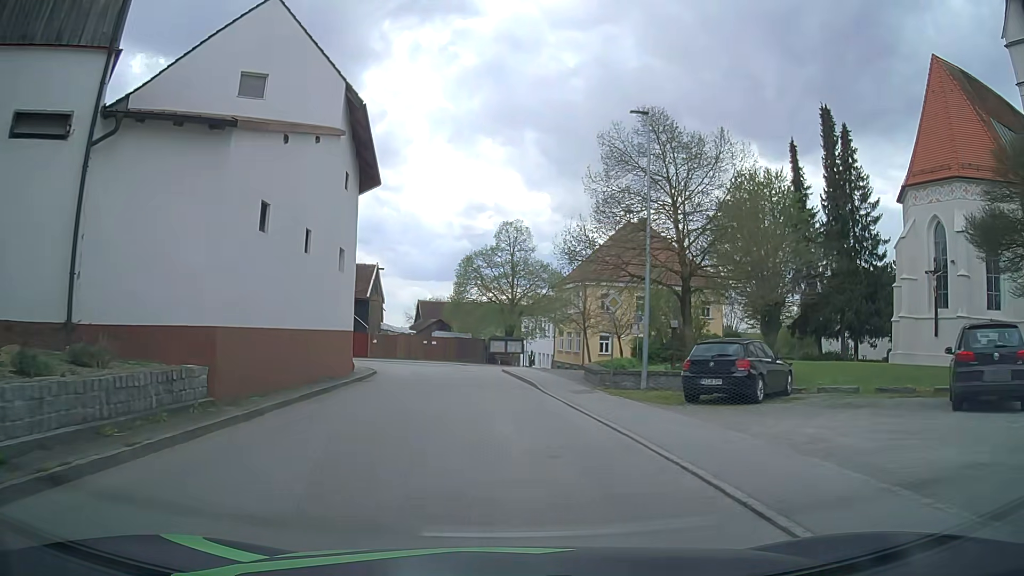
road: tertiary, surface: asphalt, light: Day
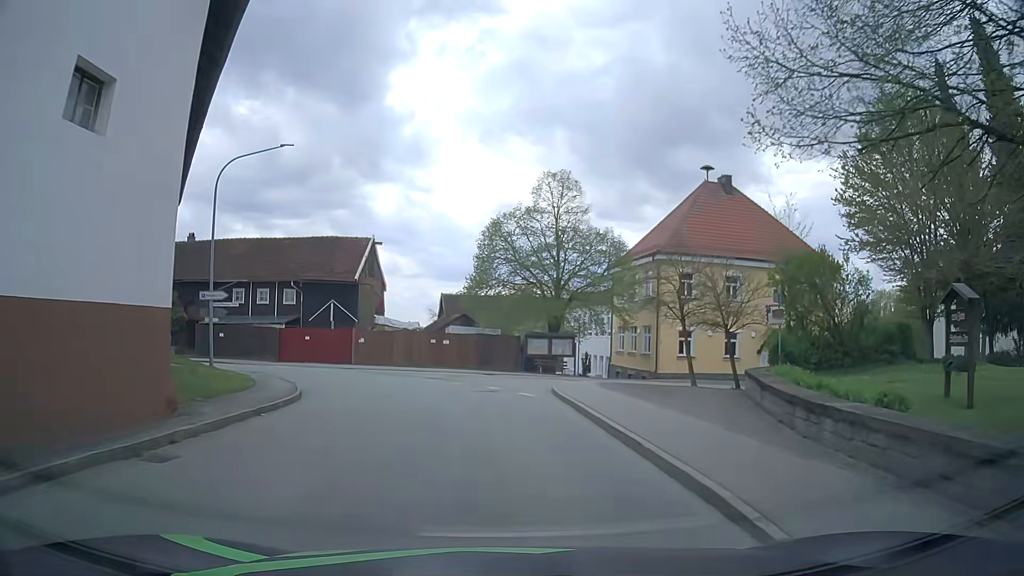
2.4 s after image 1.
(-0.5, +17.0) m; -3°
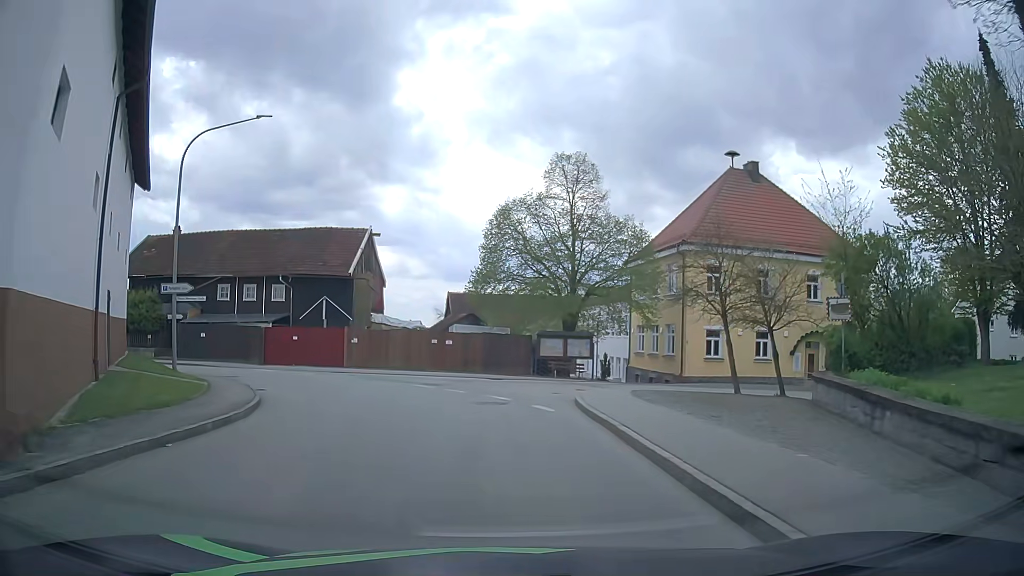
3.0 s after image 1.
(0.0, +4.1) m; -2°
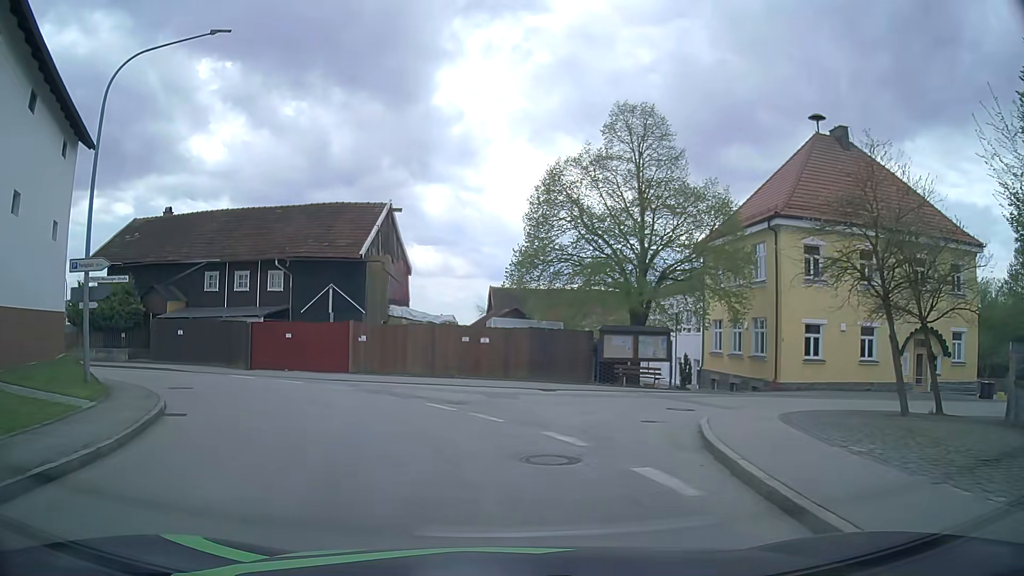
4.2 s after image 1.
(0.0, +8.1) m; -3°
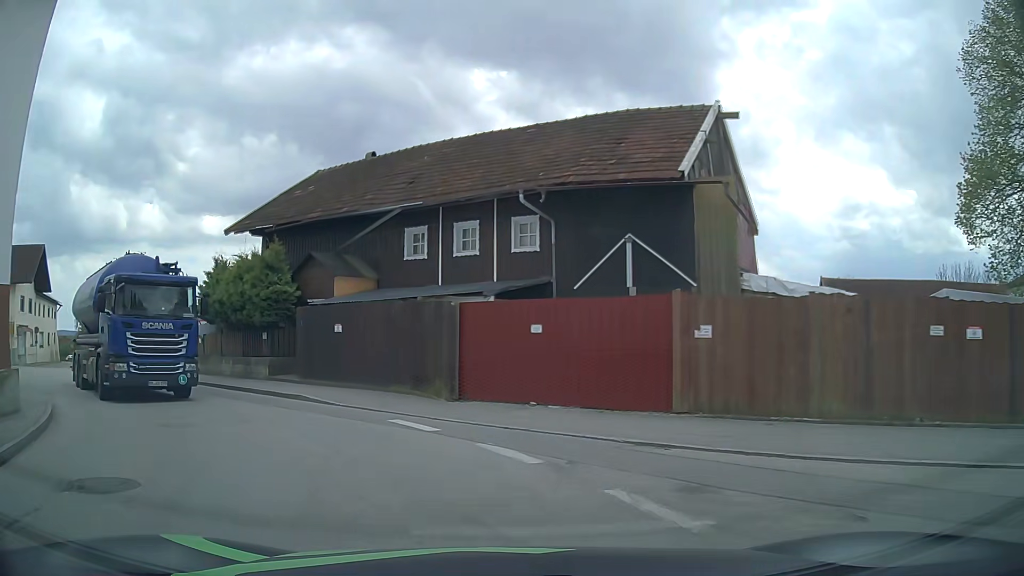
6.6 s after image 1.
(-2.9, +15.3) m; -25°
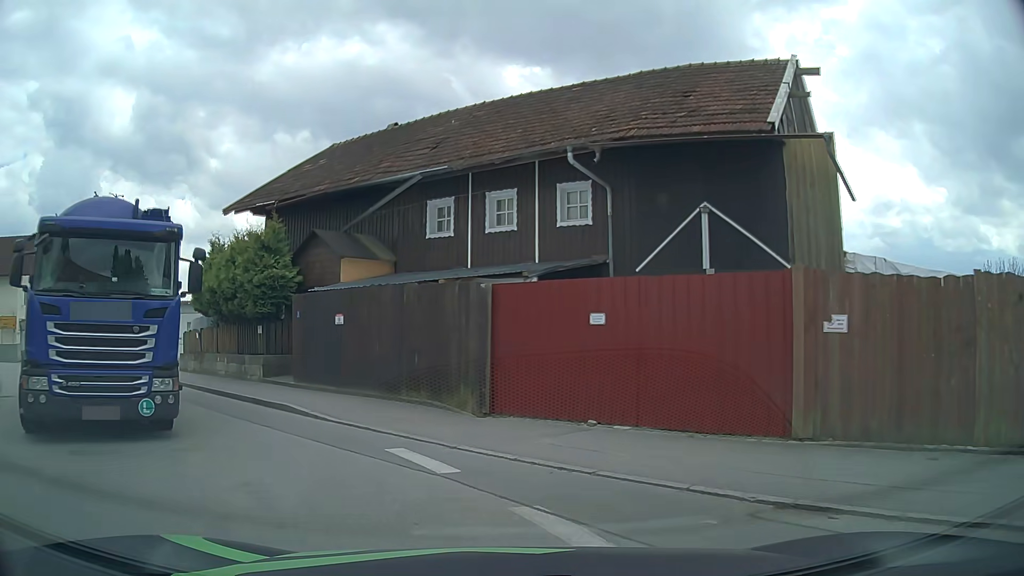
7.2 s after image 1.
(-0.1, +3.5) m; -3°
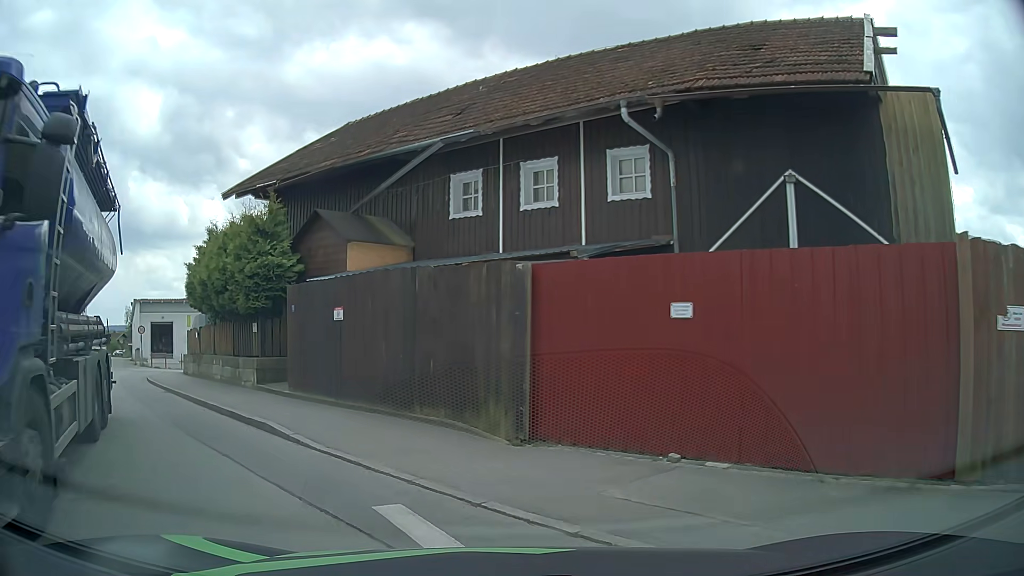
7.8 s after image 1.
(-0.1, +2.6) m; -4°
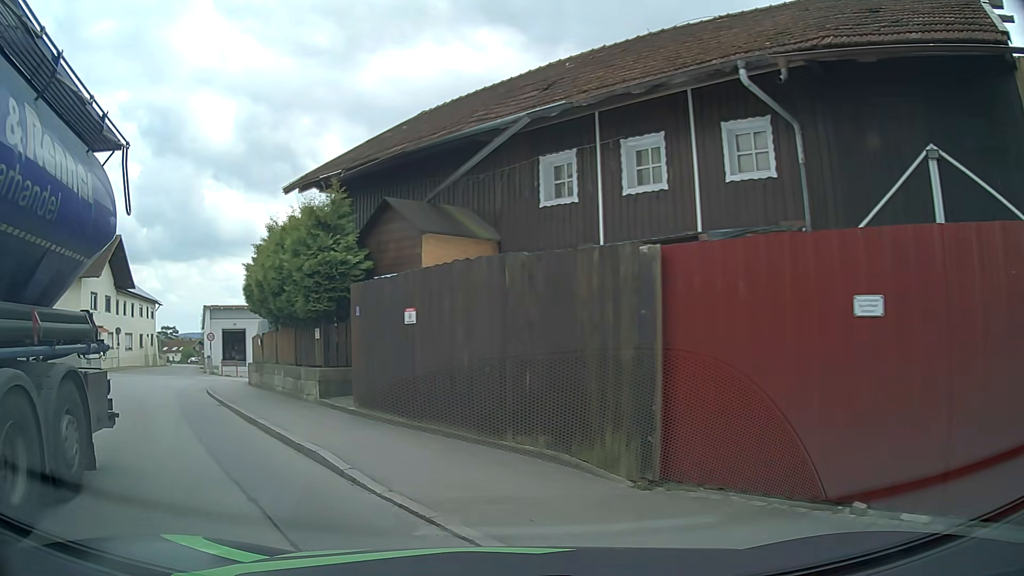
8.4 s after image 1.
(-0.1, +1.9) m; -7°
(-4, +9) (-9, +17) (-14, +26) (-14, +36) (-8, +44) (0, +51) (+8, +57) (+16, +62) (+25, +68) (+33, +73) m
